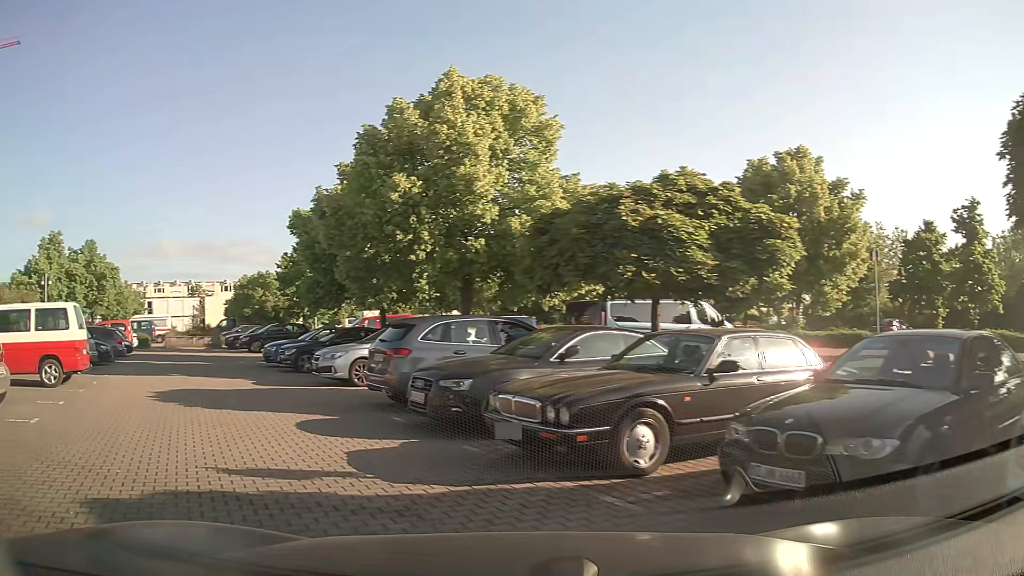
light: Day
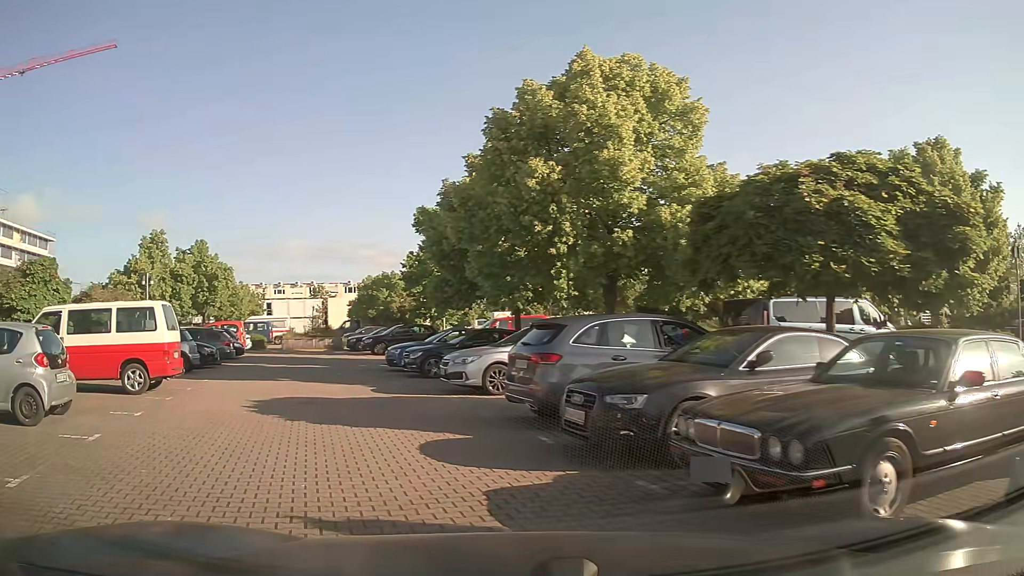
(-0.2, +1.8) m; -12°
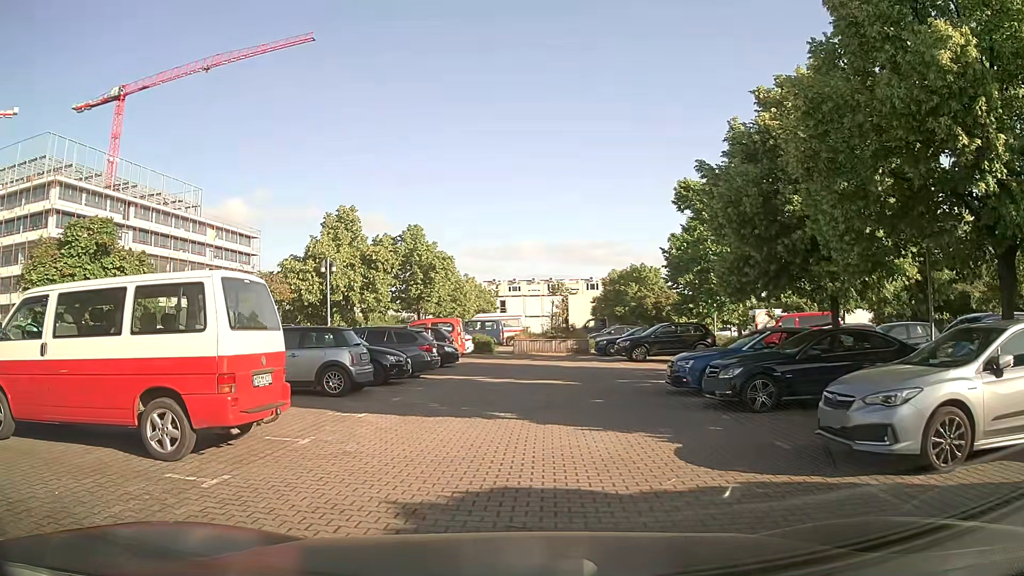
(-1.8, +7.6) m; -22°
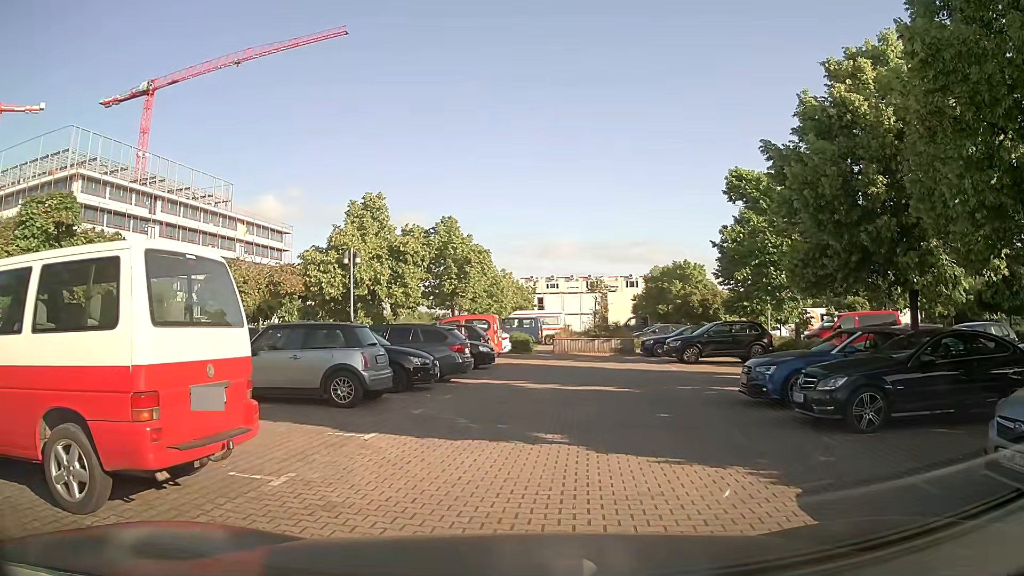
(-0.1, +2.4) m; -2°
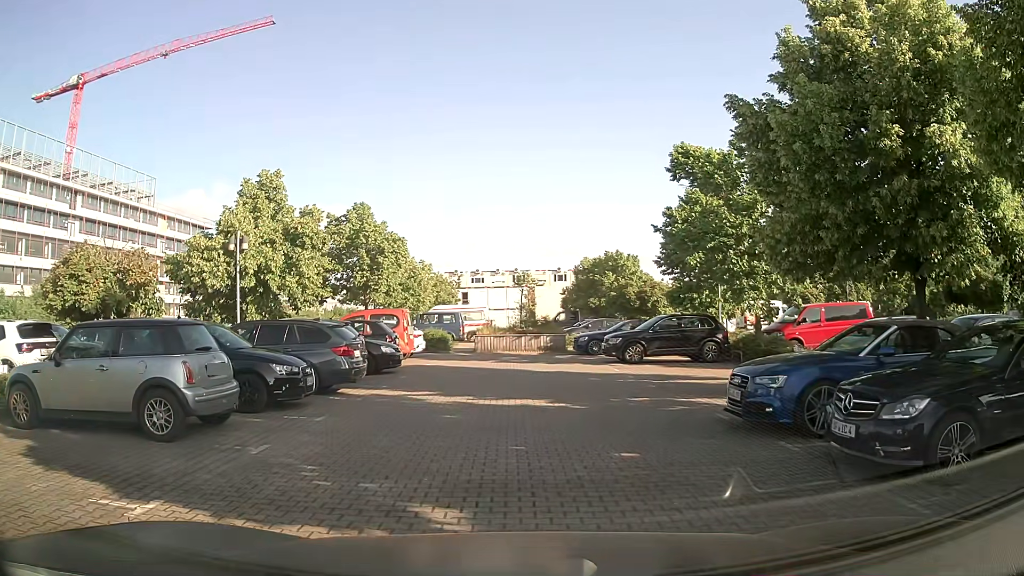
(+0.2, +3.6) m; +5°
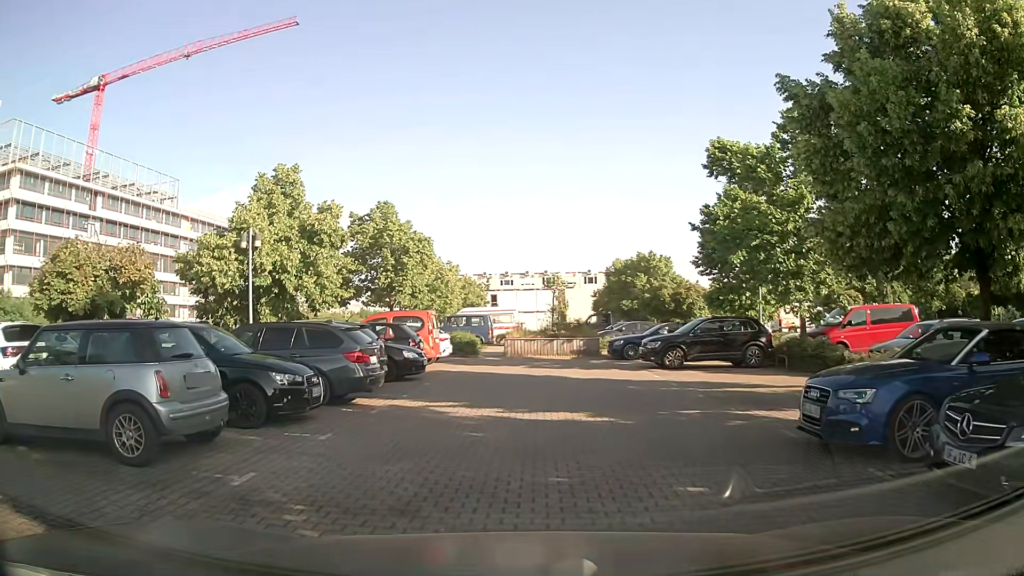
(0.0, +1.4) m; -4°
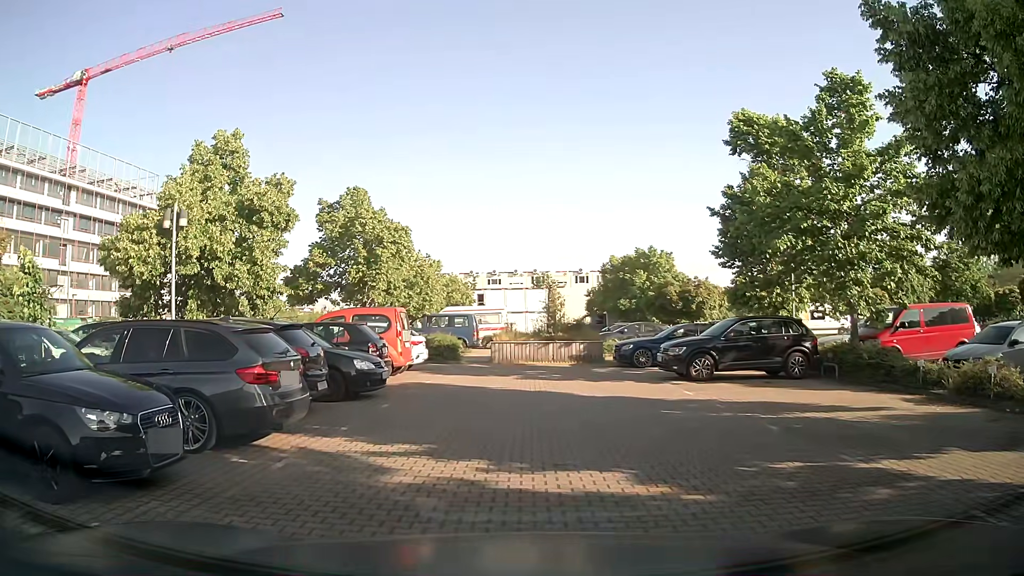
(0.0, +4.2) m; +1°
